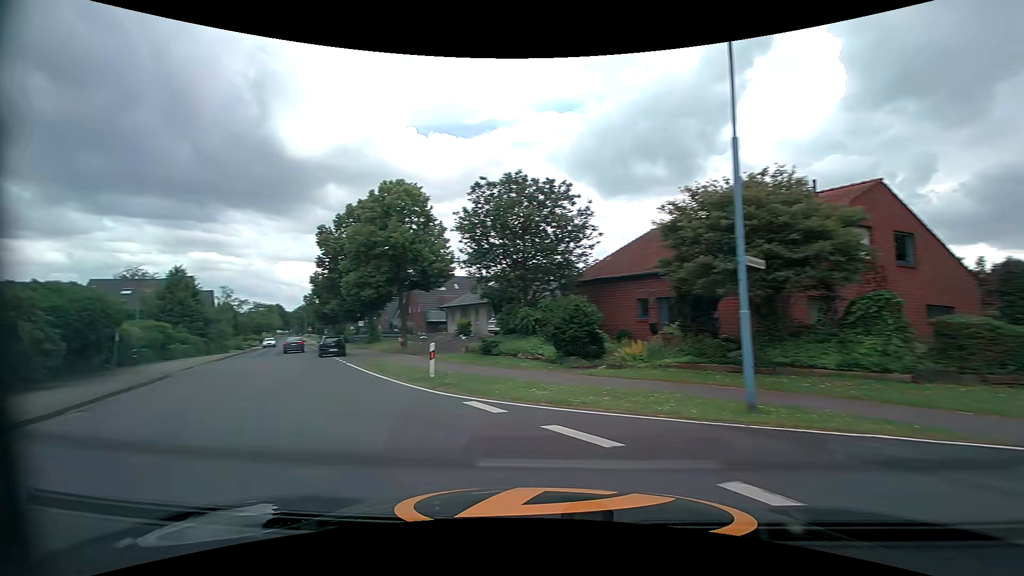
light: Day
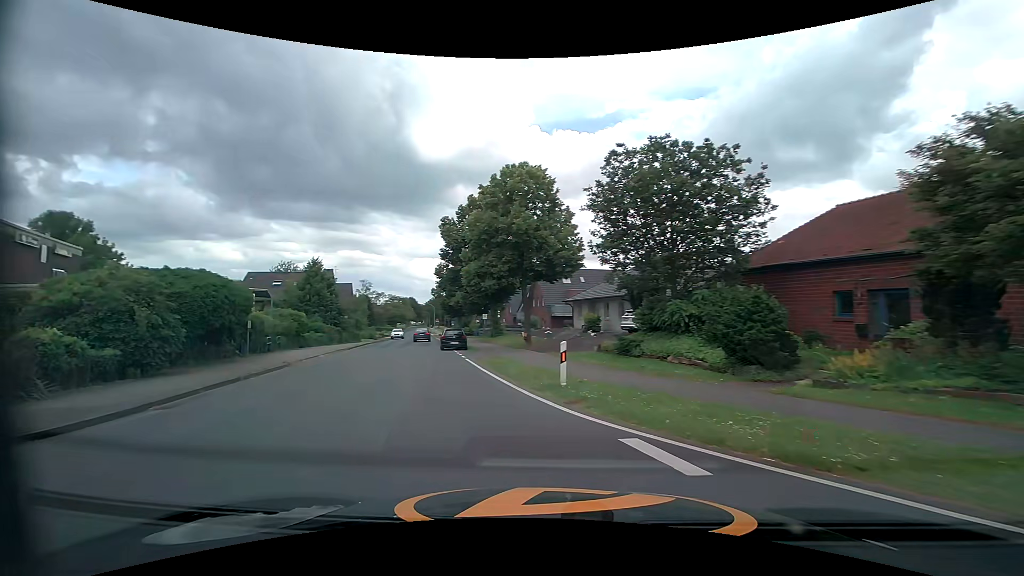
(-0.6, +3.5) m; -14°
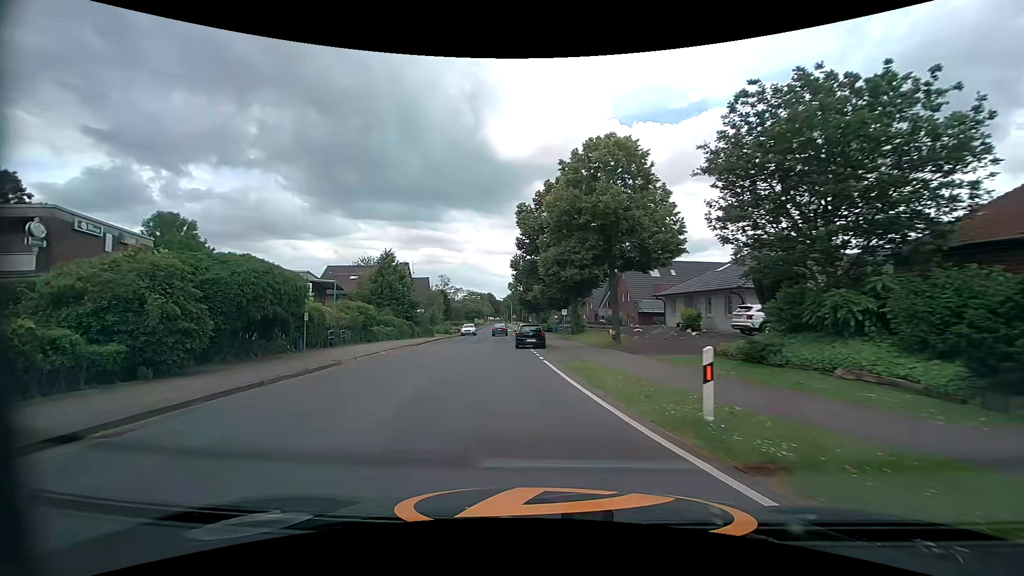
(-0.5, +4.2) m; -10°
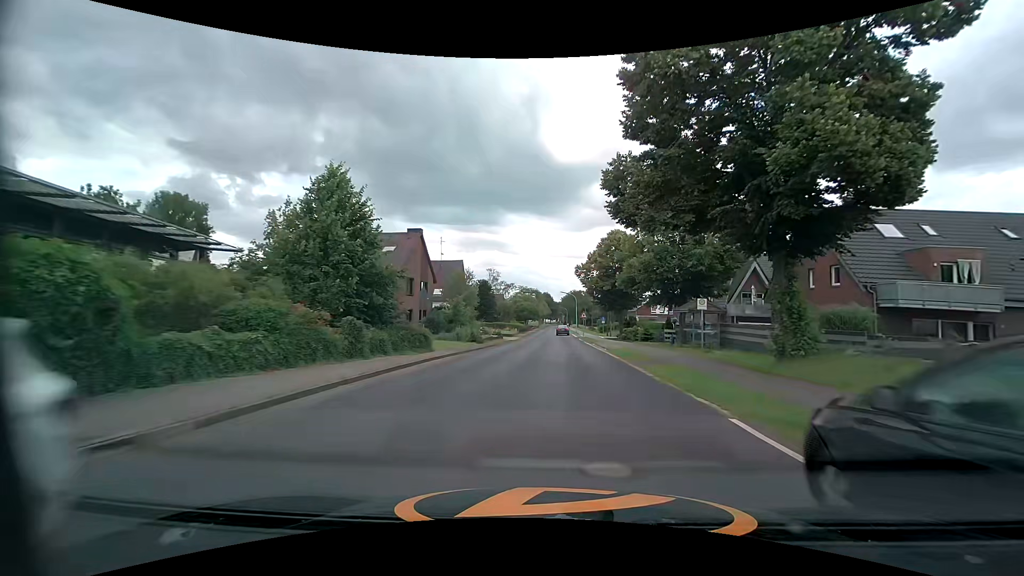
(-3.7, +28.1) m; -8°
